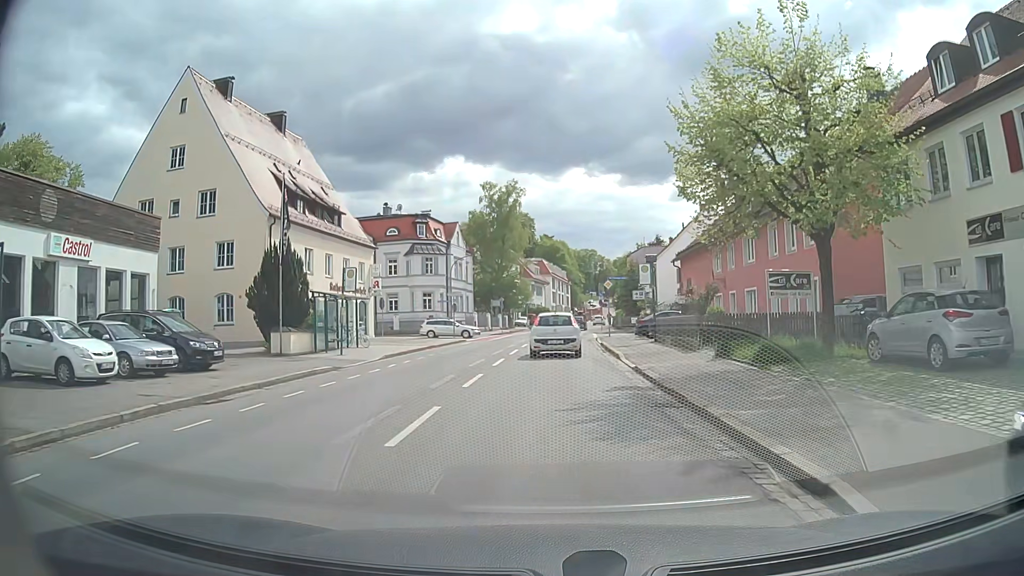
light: Day
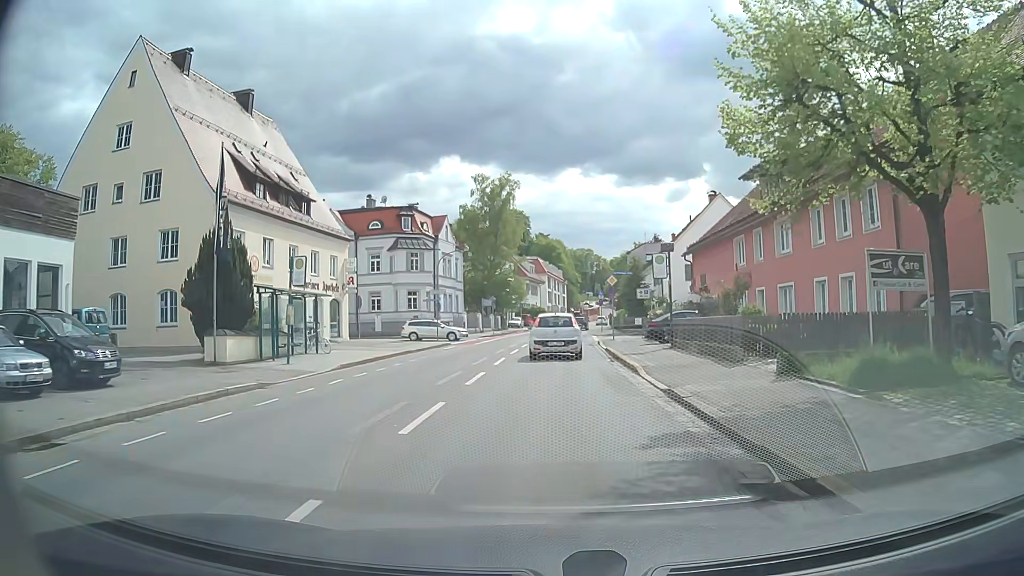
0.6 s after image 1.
(0.0, +5.2) m; 0°
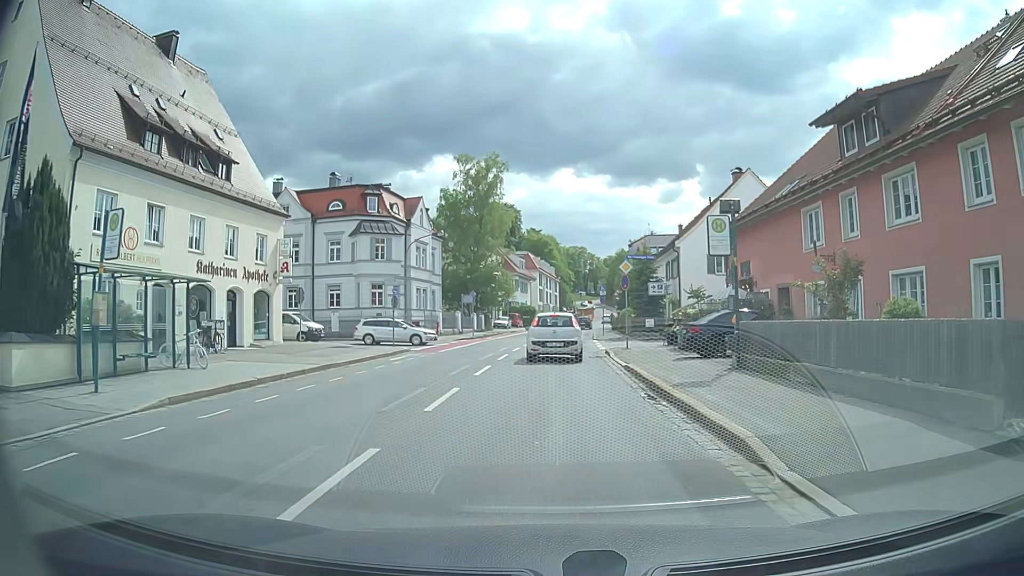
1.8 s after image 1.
(+0.1, +9.8) m; +1°
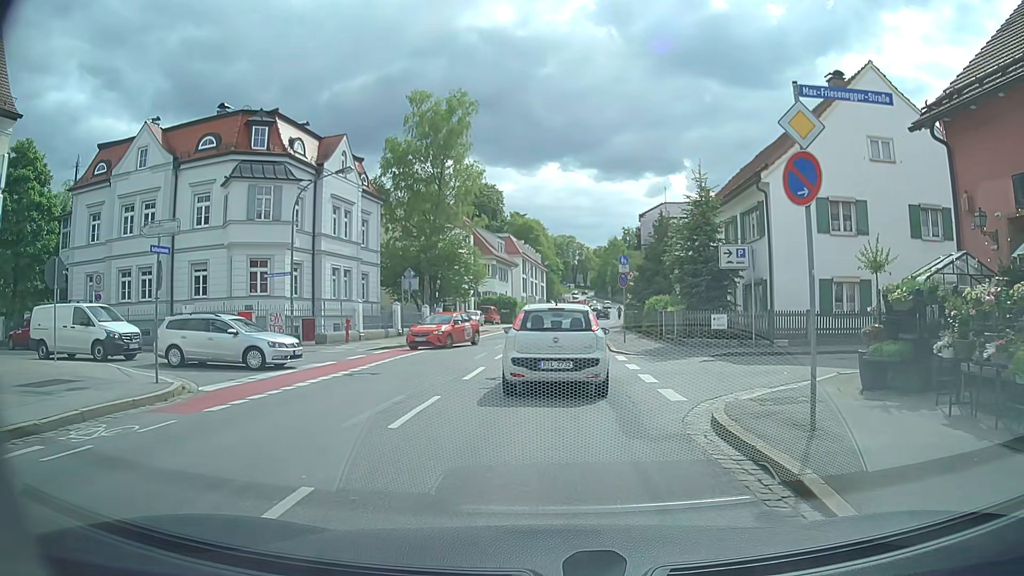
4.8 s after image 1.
(+0.1, +19.2) m; 0°
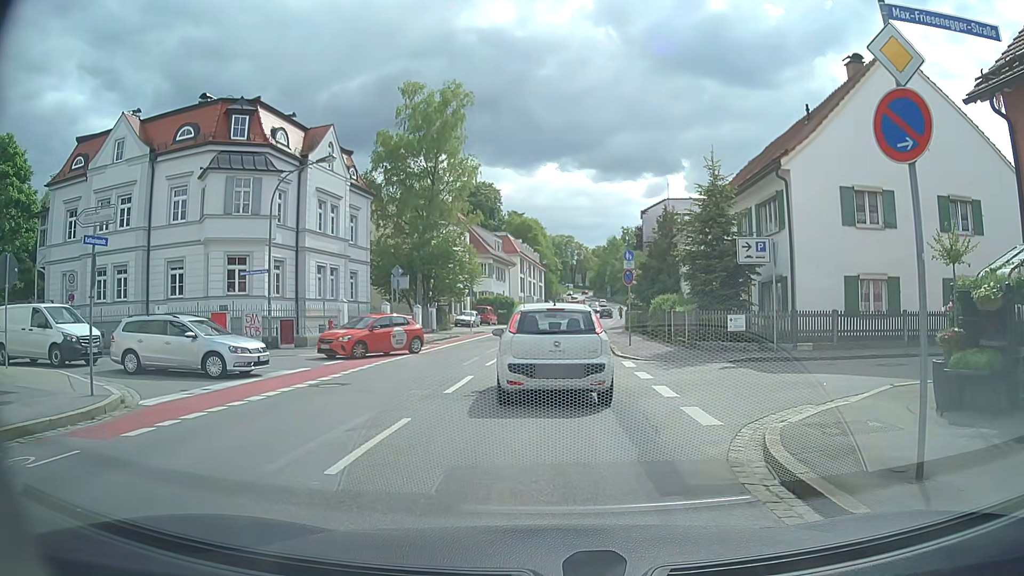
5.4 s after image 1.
(0.0, +2.1) m; +1°
